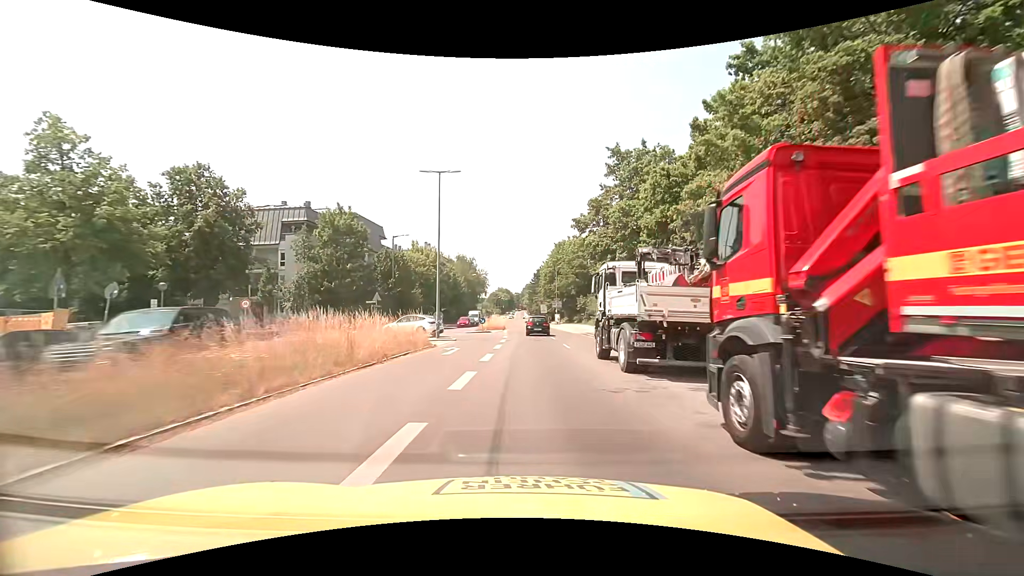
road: secondary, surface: asphalt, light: Day
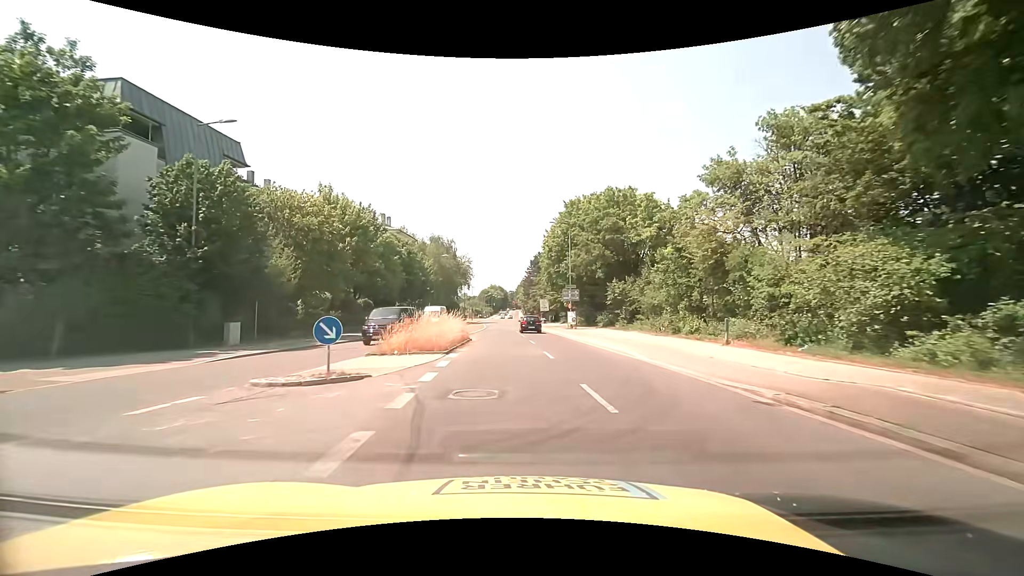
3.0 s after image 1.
(+0.3, +33.5) m; 0°
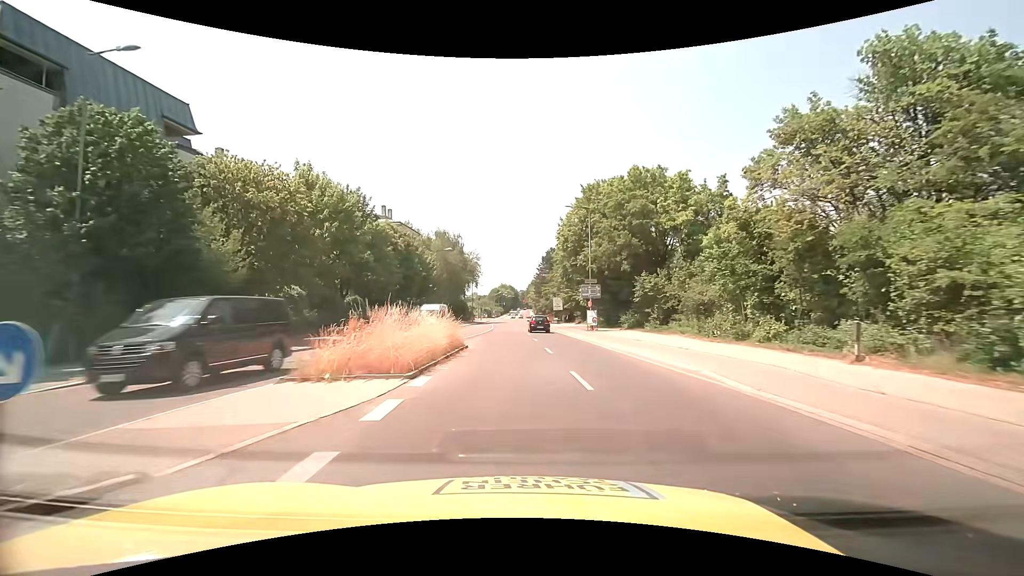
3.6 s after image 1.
(-0.1, +6.9) m; -1°
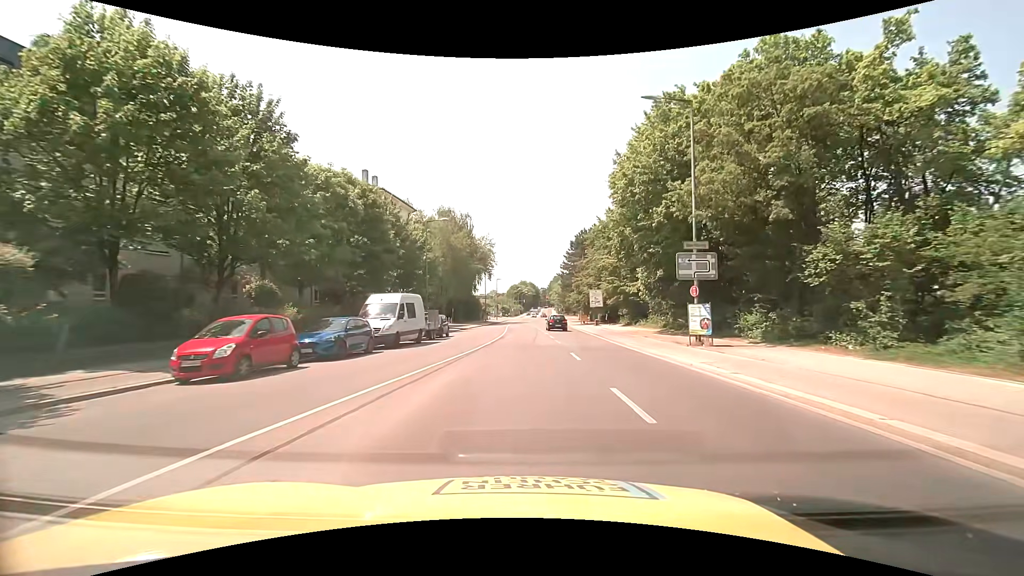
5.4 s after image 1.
(-0.7, +20.8) m; -2°
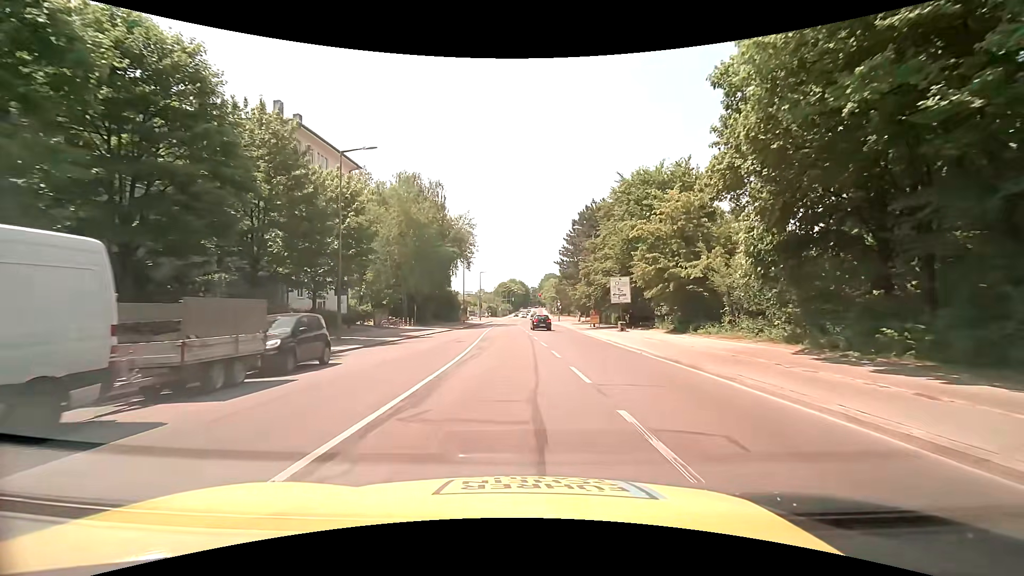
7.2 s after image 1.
(+0.1, +20.3) m; +1°
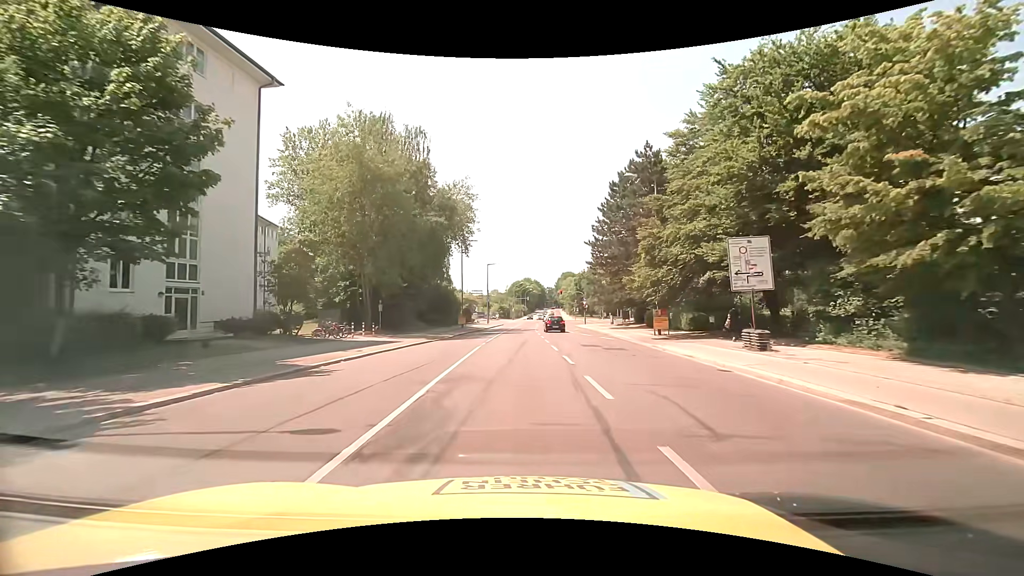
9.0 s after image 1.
(-0.4, +19.8) m; -2°
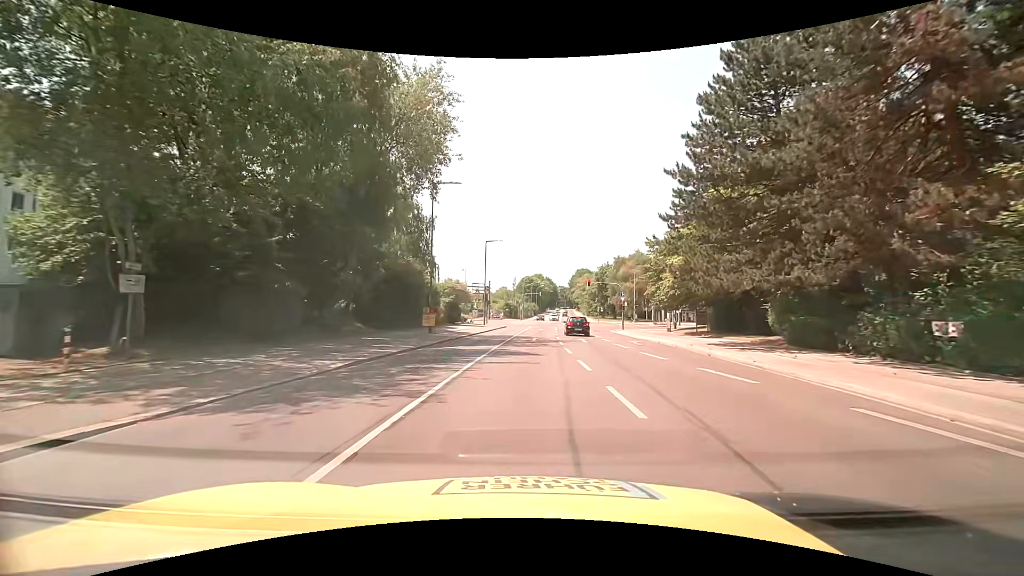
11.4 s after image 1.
(-0.2, +25.2) m; -1°
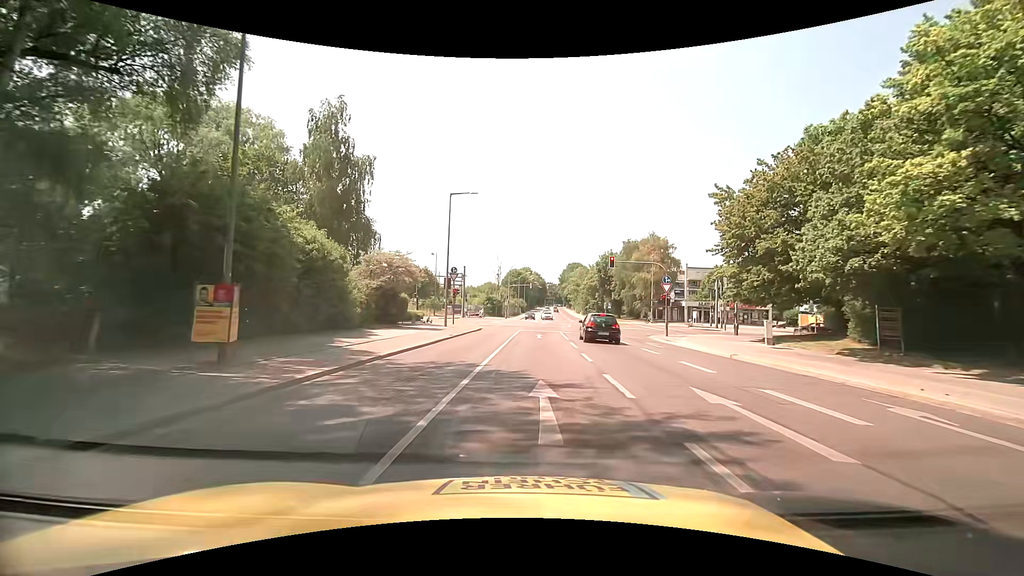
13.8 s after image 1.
(-0.1, +22.4) m; +2°
(0, +10) (0, +20) (0, +30) (+1, +40) (+2, +50) (+3, +60) (+4, +70) (+5, +80) (+6, +90) (+6, +100) m
